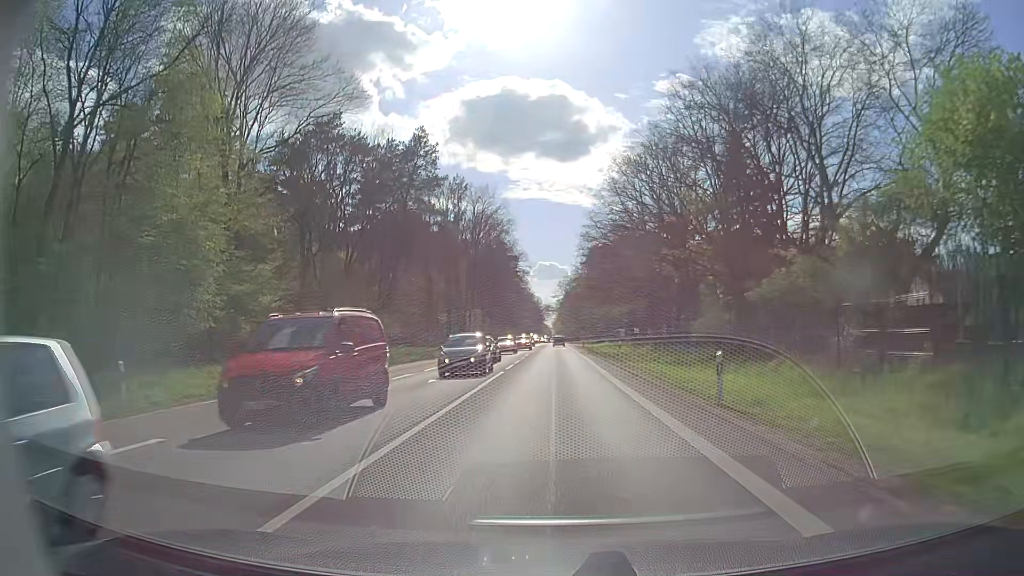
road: secondary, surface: asphalt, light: Day
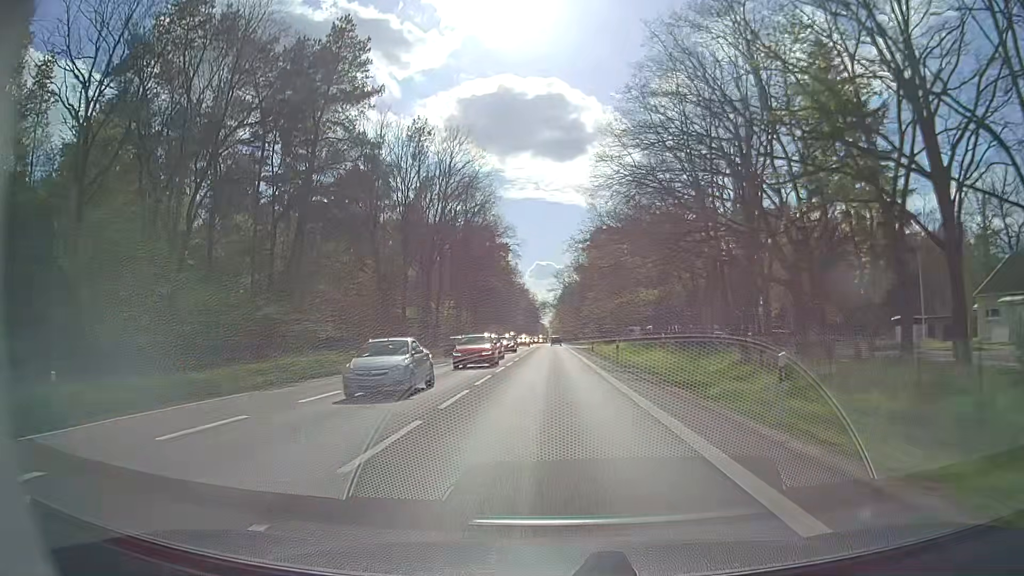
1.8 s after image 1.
(+0.2, +27.7) m; 0°
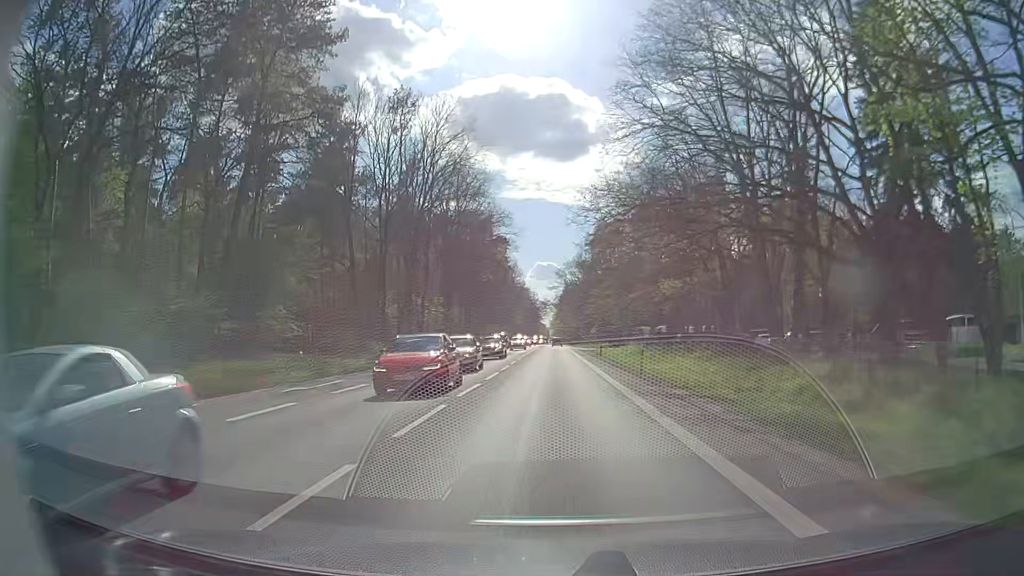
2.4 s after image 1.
(0.0, +9.8) m; 0°
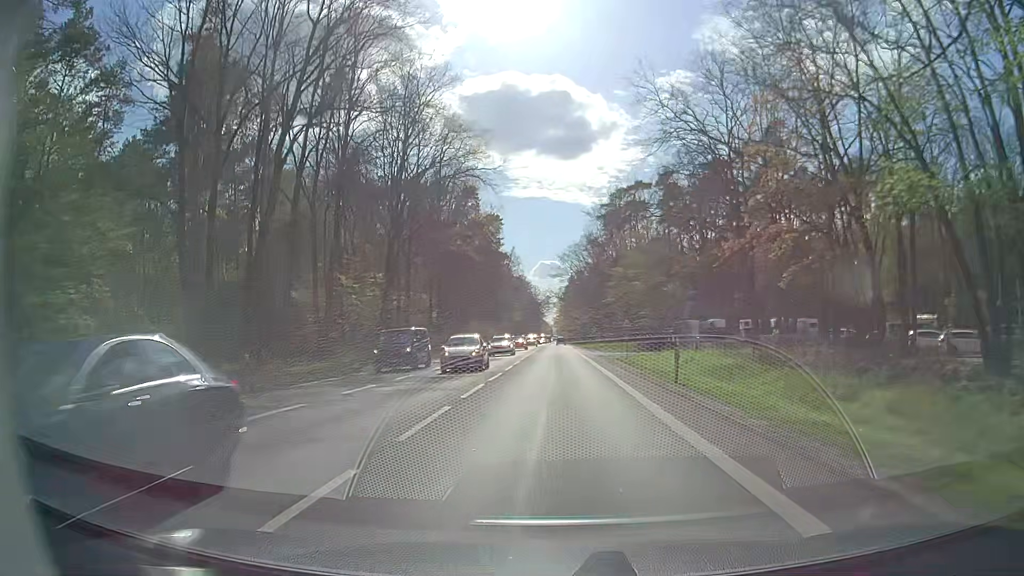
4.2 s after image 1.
(0.0, +30.7) m; 0°
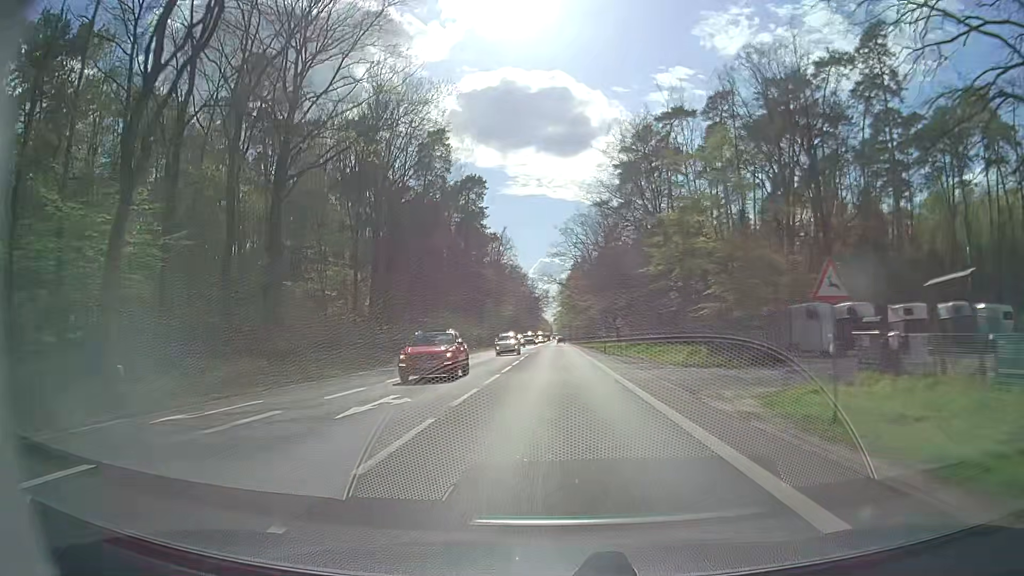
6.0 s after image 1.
(+0.1, +32.4) m; 0°
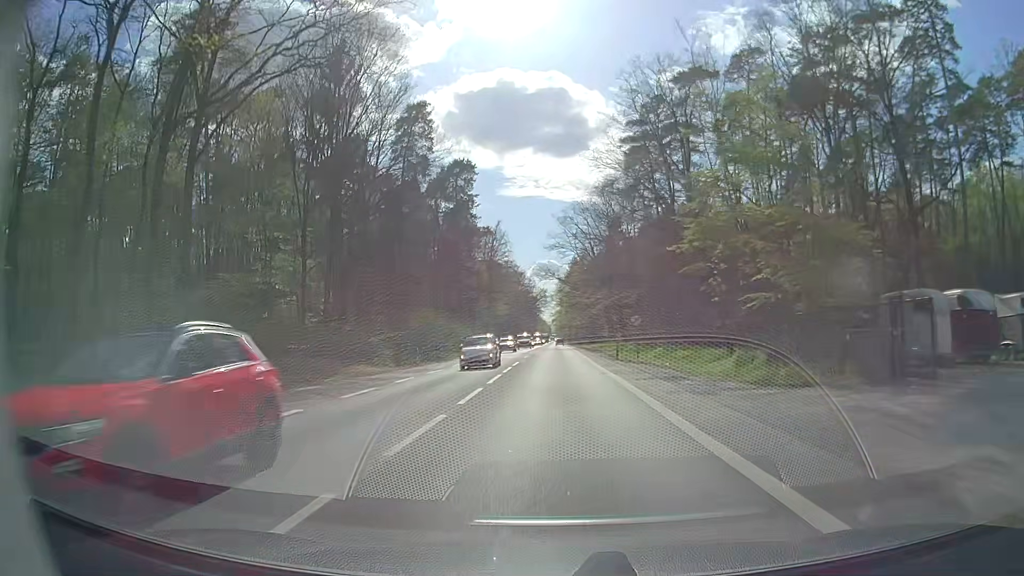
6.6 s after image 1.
(0.0, +10.9) m; 0°
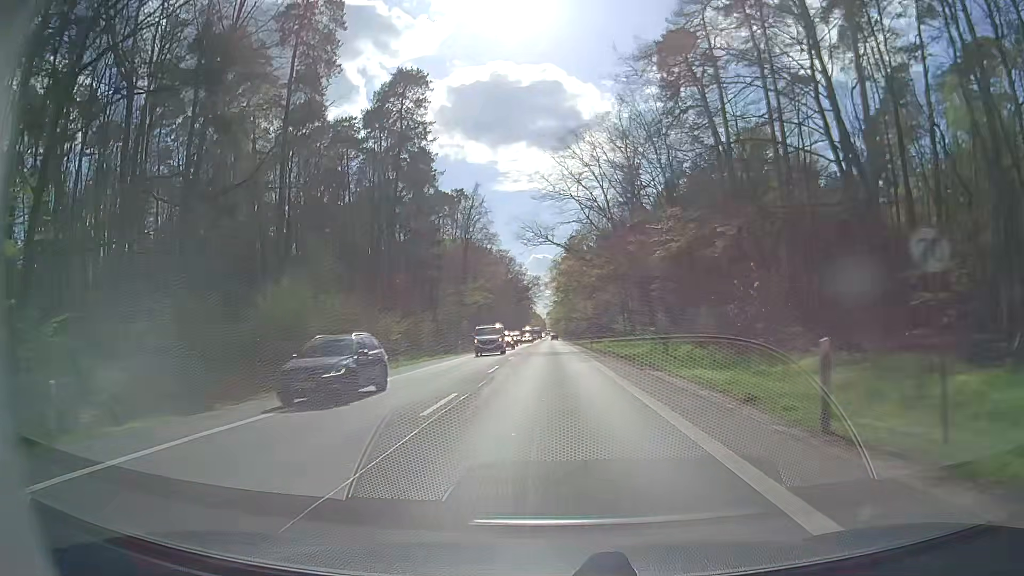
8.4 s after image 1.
(+0.1, +32.3) m; 0°
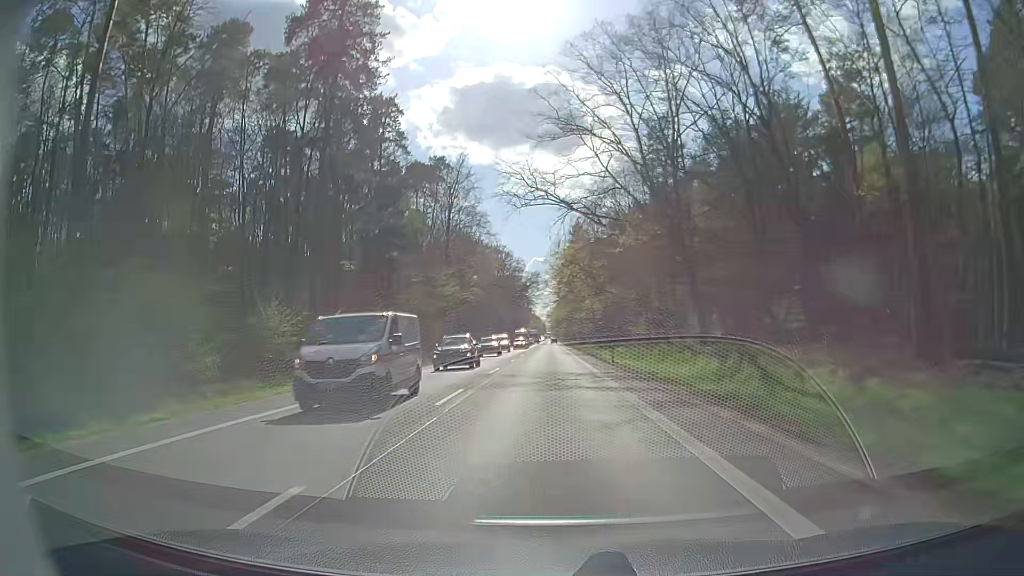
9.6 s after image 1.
(+0.2, +21.3) m; 0°
(0, +10) (0, +20) (0, +30) (0, +40) (0, +50) (0, +60) (0, +70) (0, +80) (0, +90) (0, +100) m
